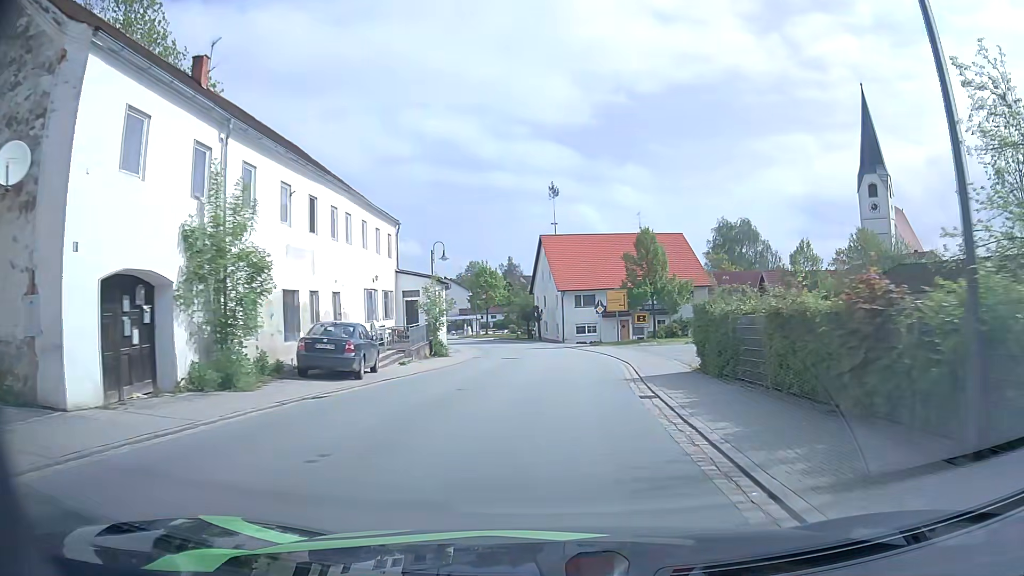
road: secondary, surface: asphalt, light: Day
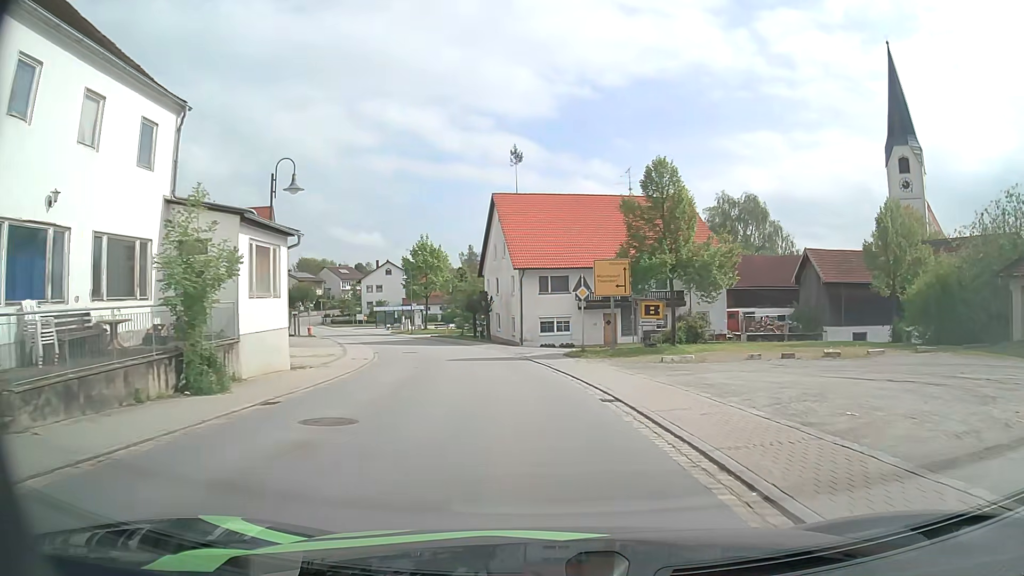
(+0.7, +20.7) m; +3°
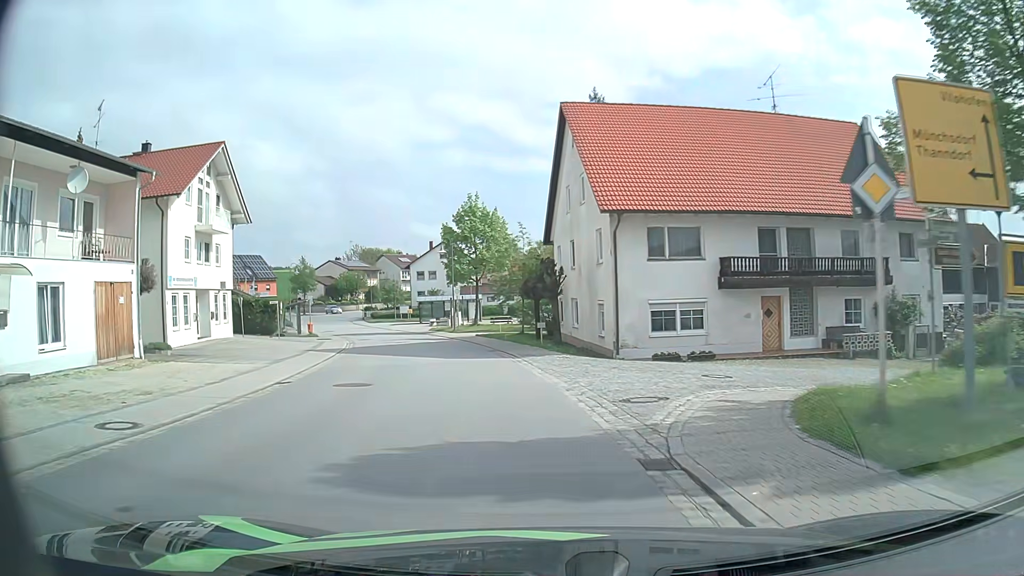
(-1.1, +21.0) m; -7°
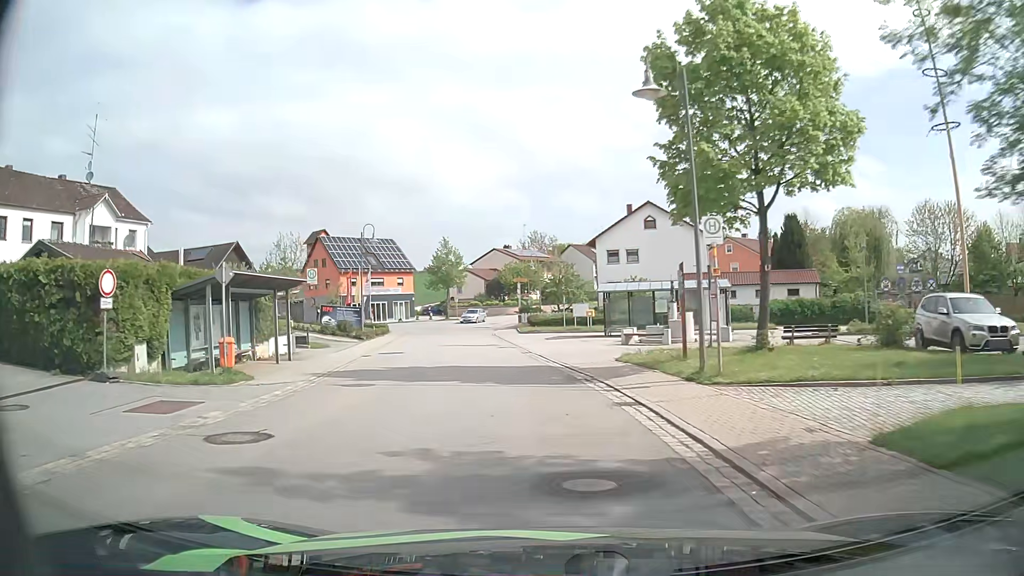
(-5.5, +35.8) m; -17°
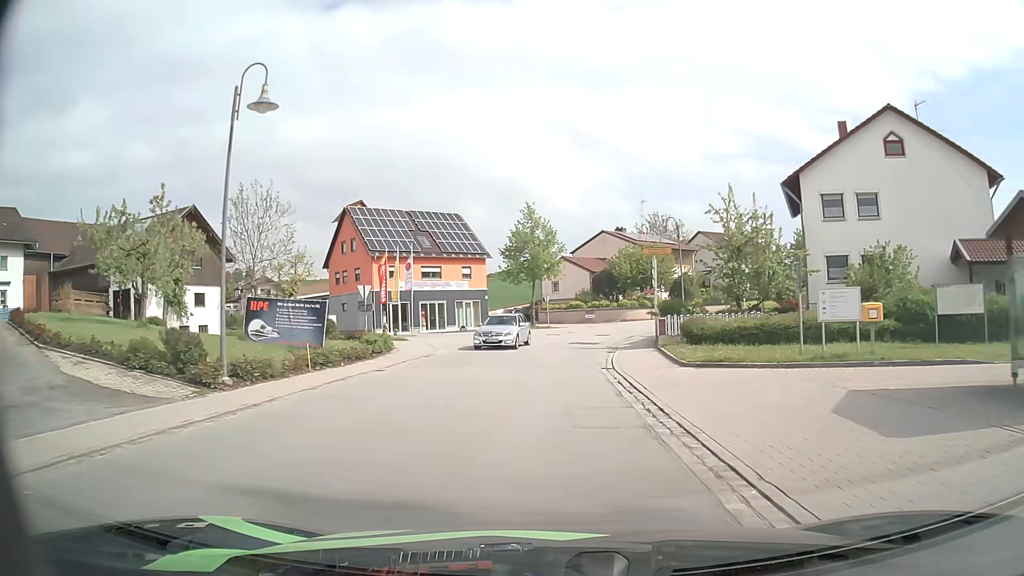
(-2.5, +28.4) m; -9°
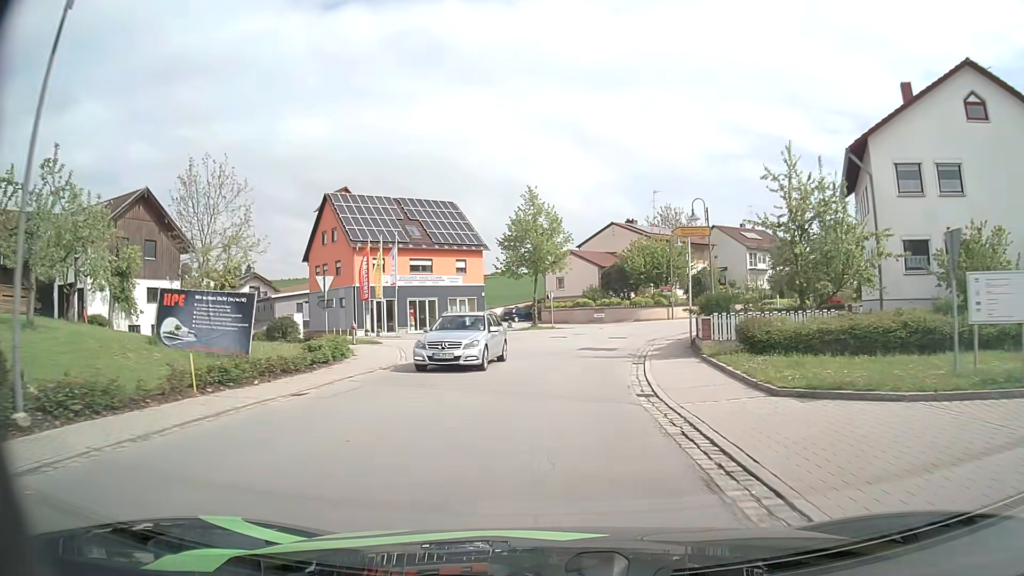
(0.0, +6.7) m; 0°
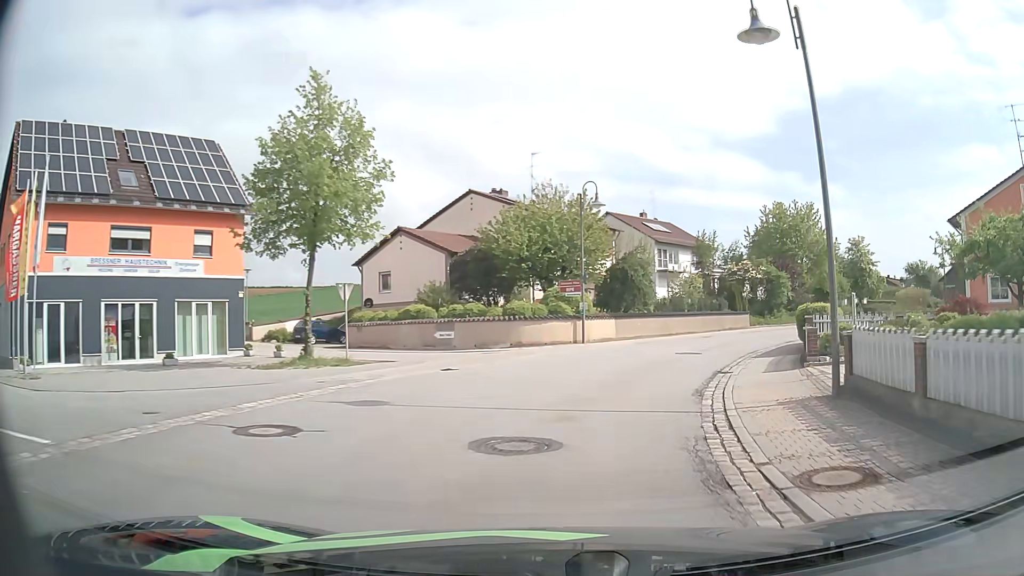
(+1.7, +25.7) m; +13°
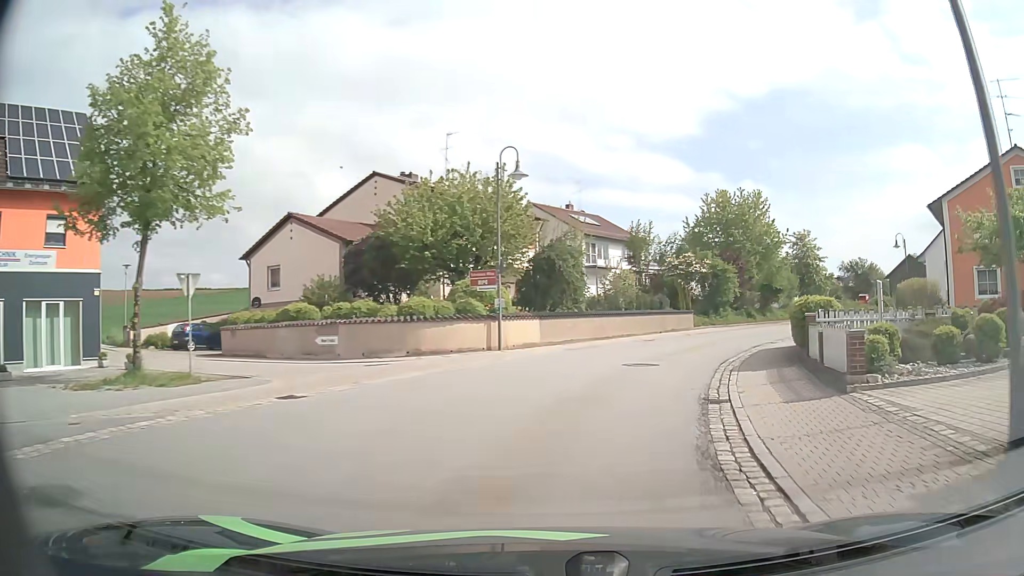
(+0.3, +6.1) m; +6°
(+1, +10) (+4, +20) (+8, +29) (+13, +37) (+19, +45) (+26, +52) (+33, +60) (+40, +66) (+48, +73) (+57, +78) m
